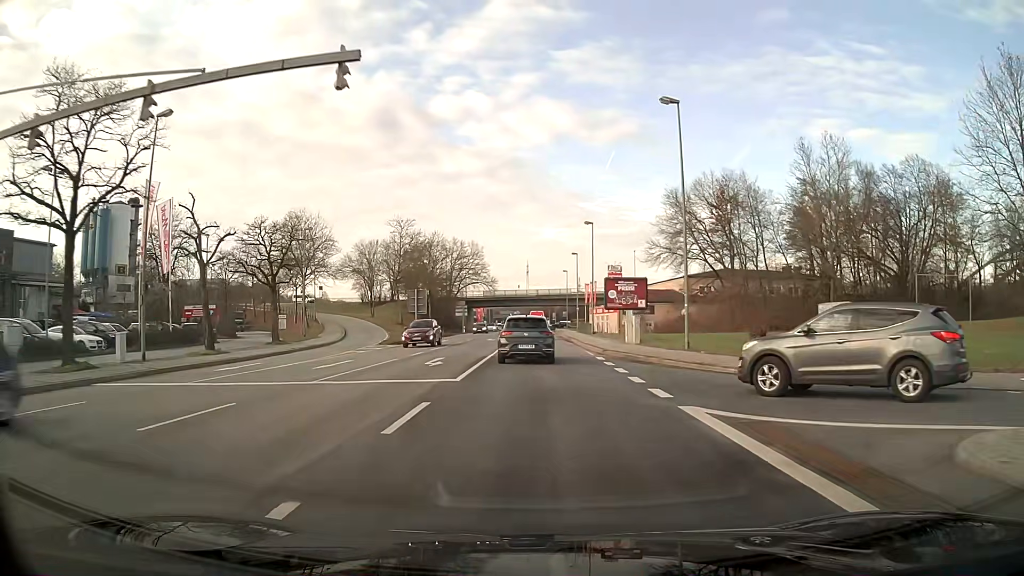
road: primary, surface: asphalt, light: Day
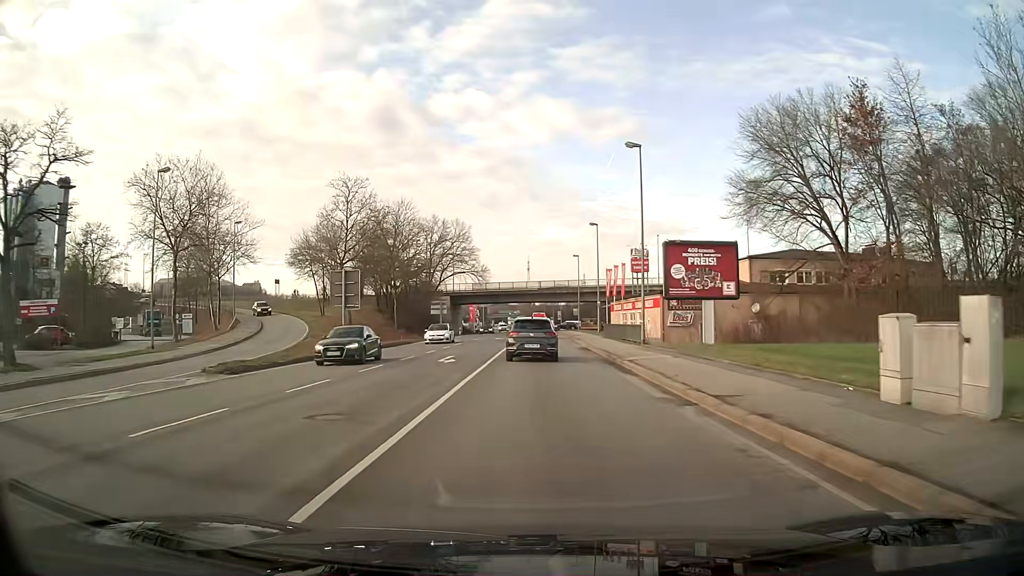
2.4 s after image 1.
(0.0, +27.2) m; 0°
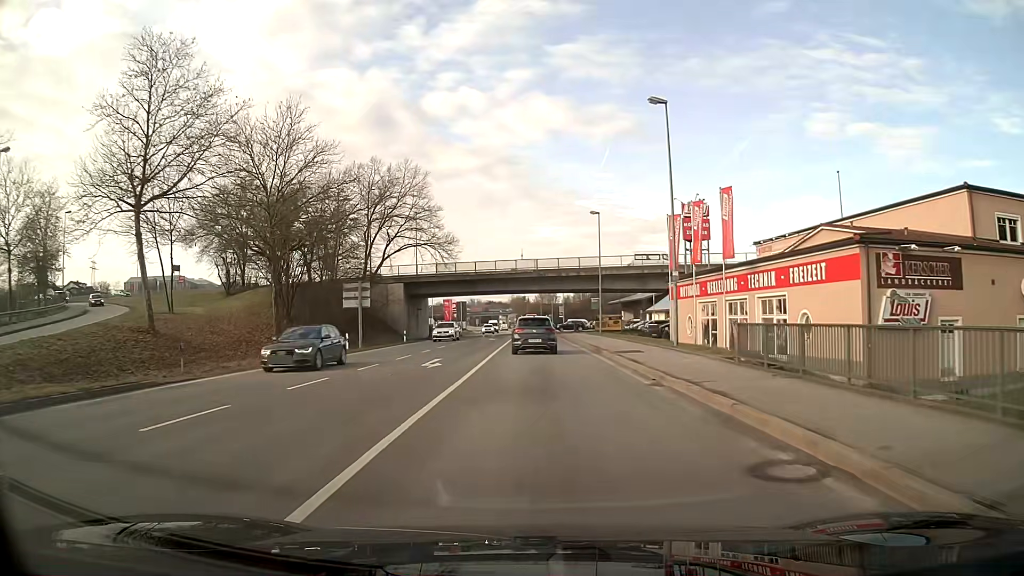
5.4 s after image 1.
(+0.1, +35.8) m; 0°
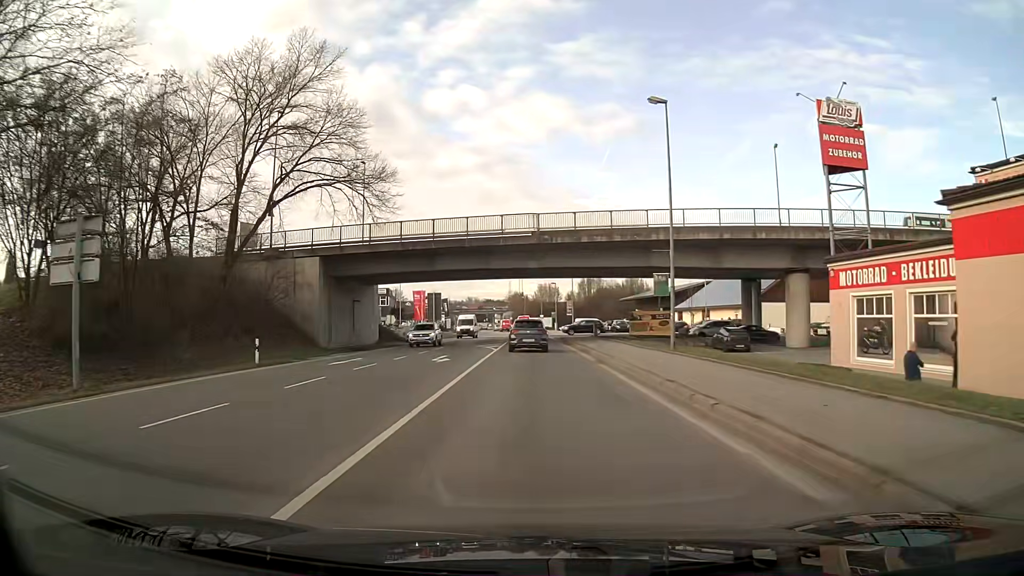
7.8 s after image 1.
(+0.1, +29.8) m; 0°
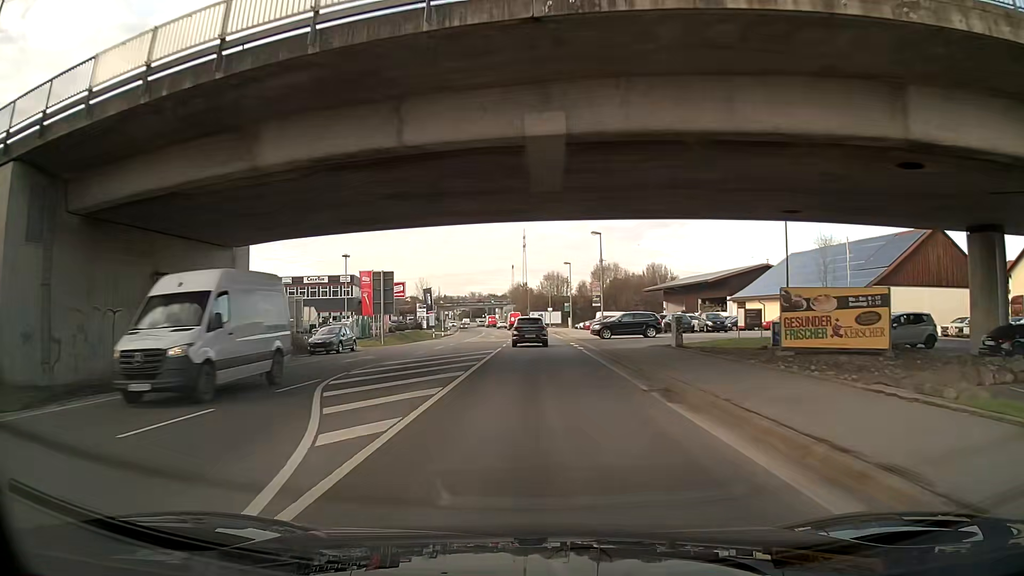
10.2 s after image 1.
(-0.1, +30.9) m; 0°
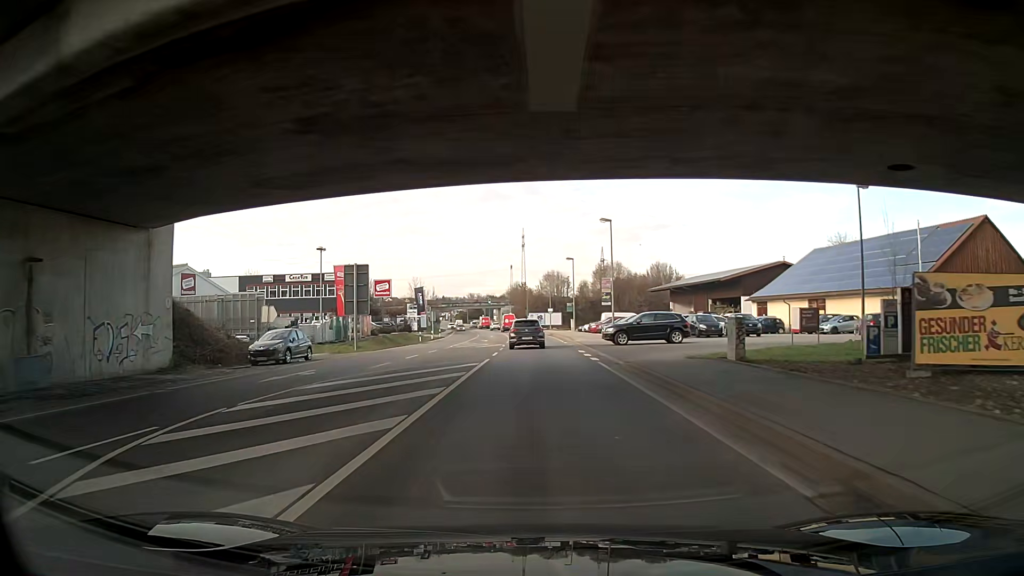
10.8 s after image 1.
(0.0, +7.8) m; 0°
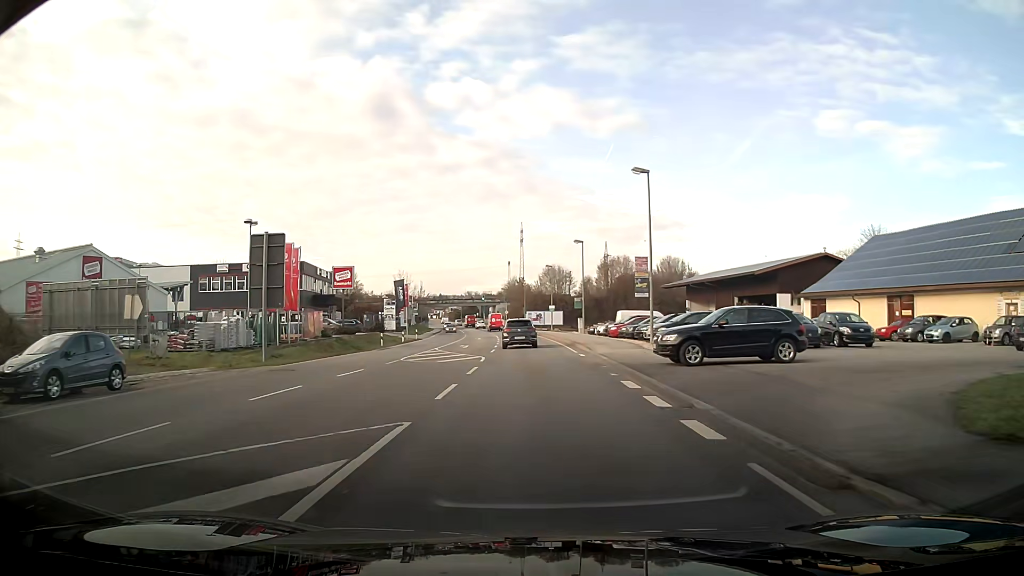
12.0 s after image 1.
(-0.1, +15.5) m; 0°
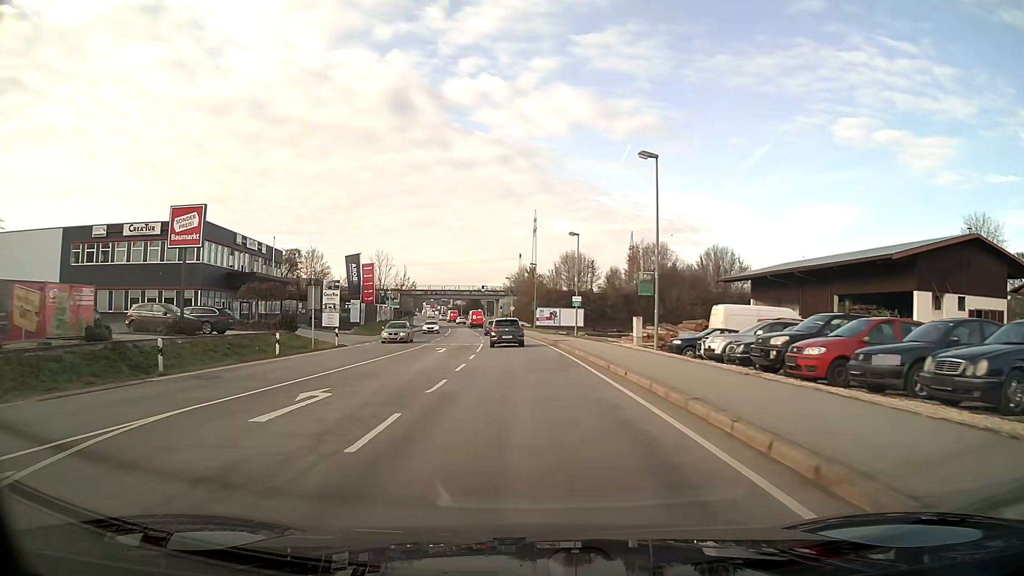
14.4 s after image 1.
(-0.1, +30.5) m; -1°
(0, +10) (0, +20) (-1, +30) (-1, +40) (-2, +50) (-3, +60) (-4, +70) (-5, +80) (-6, +90) (-8, +100) m
